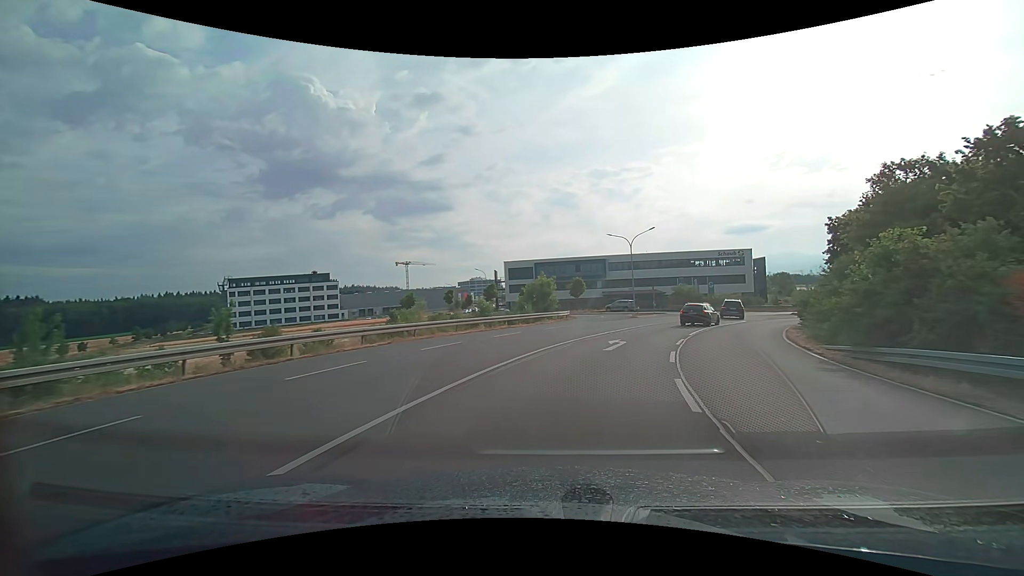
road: primary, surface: asphalt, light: Day
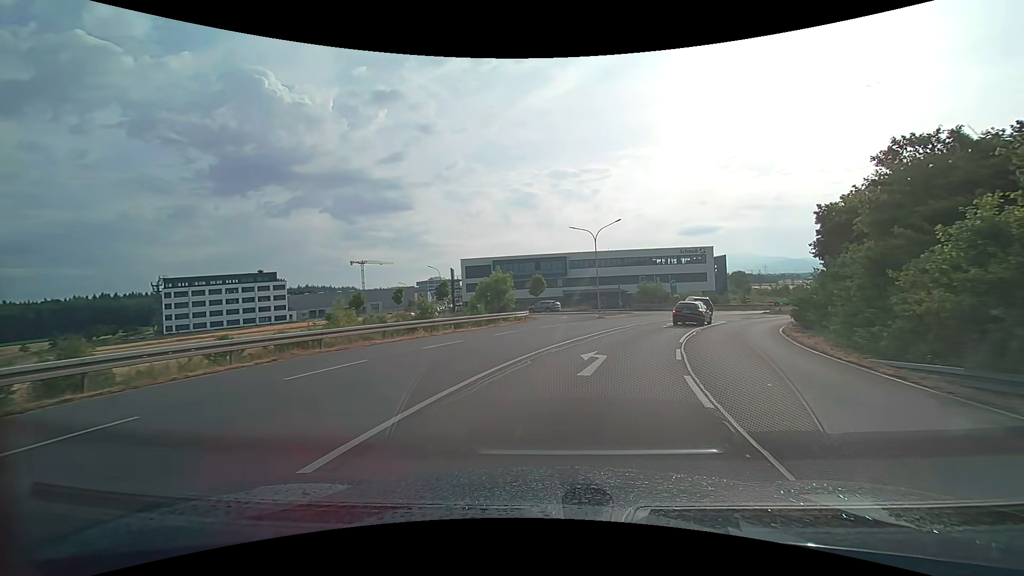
(+0.2, +5.8) m; +4°
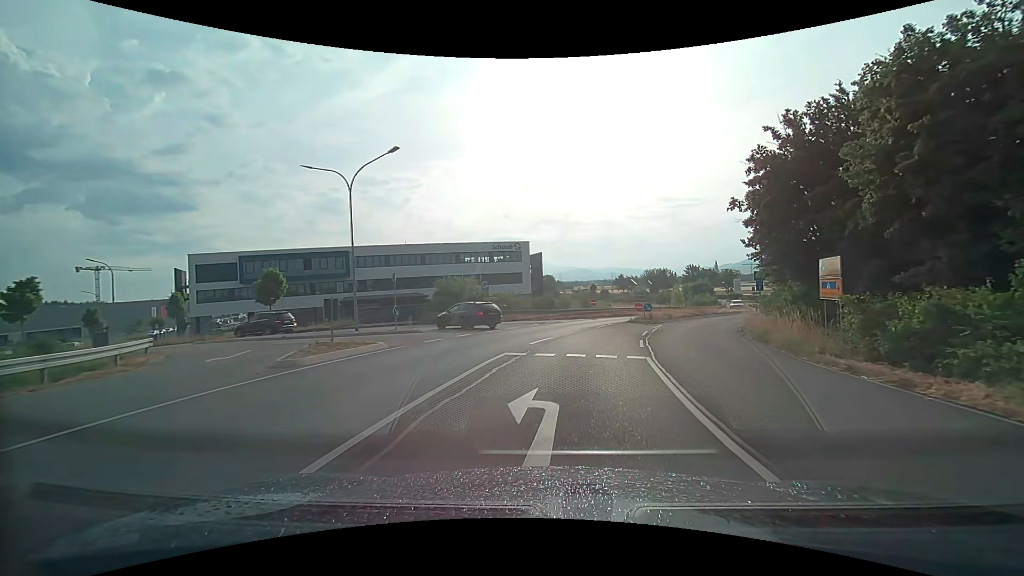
(+5.3, +25.8) m; +22°
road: tertiary
